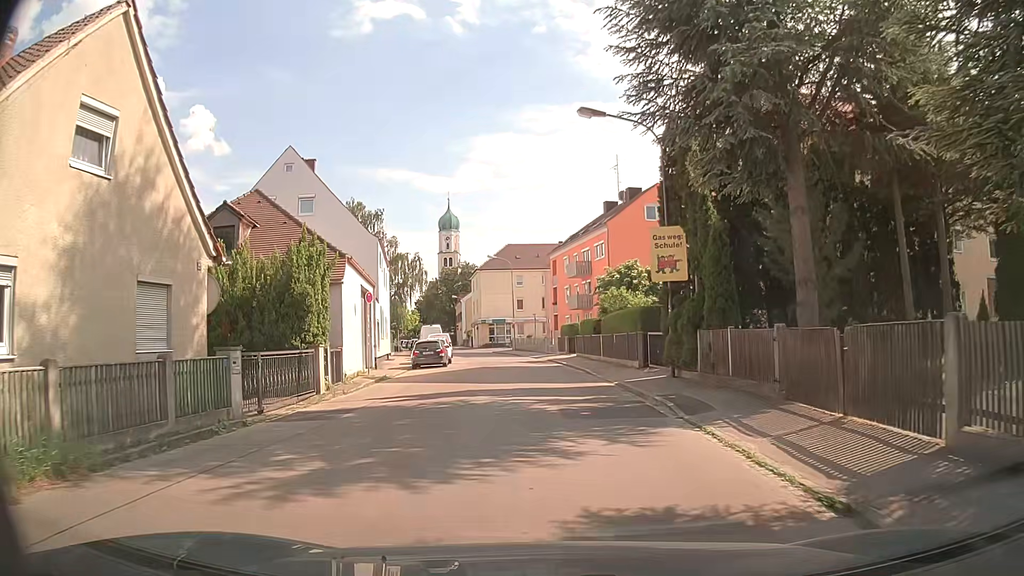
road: tertiary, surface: asphalt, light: Day
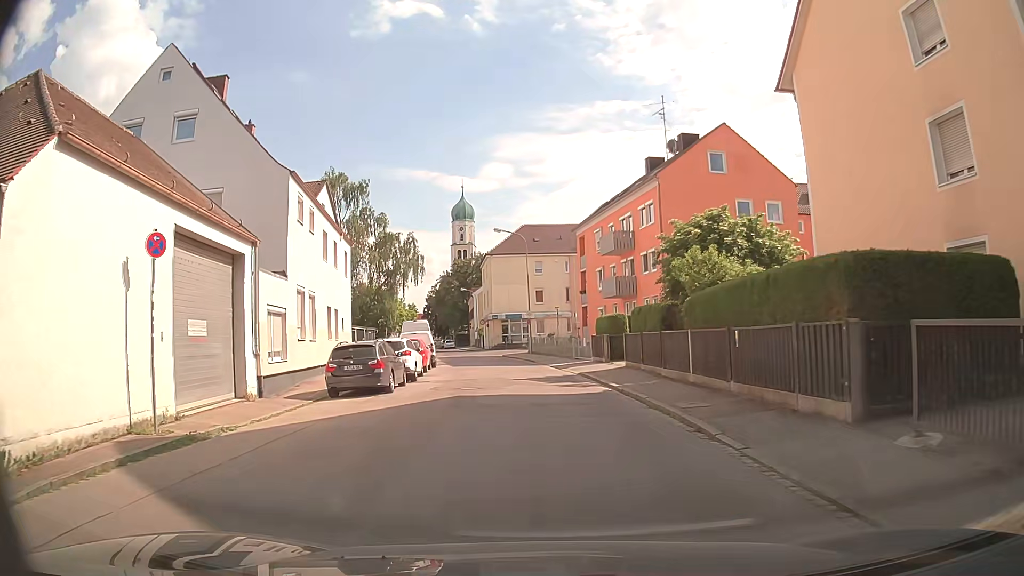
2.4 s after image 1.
(+0.2, +15.8) m; 0°
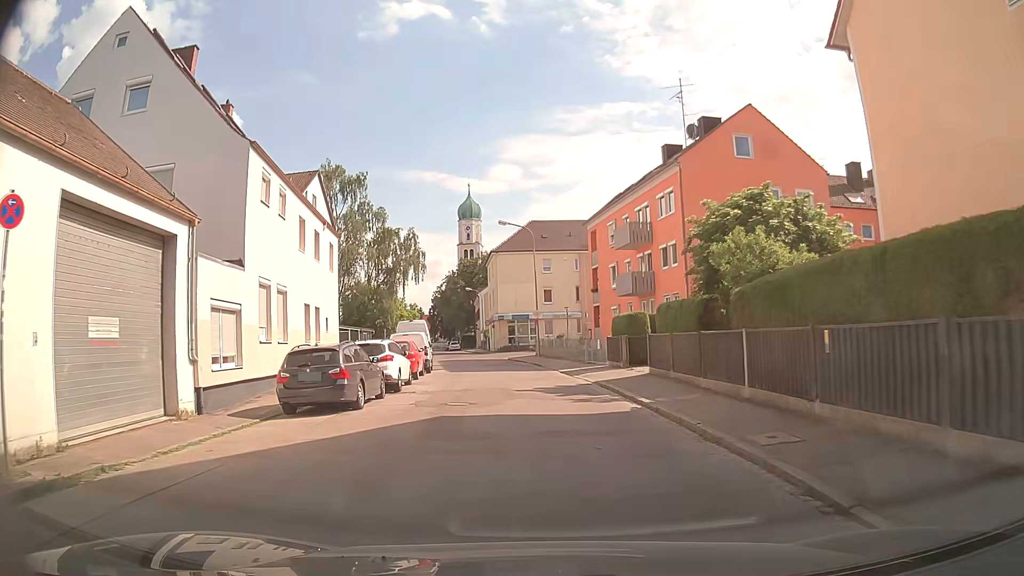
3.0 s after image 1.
(-0.1, +3.8) m; -1°
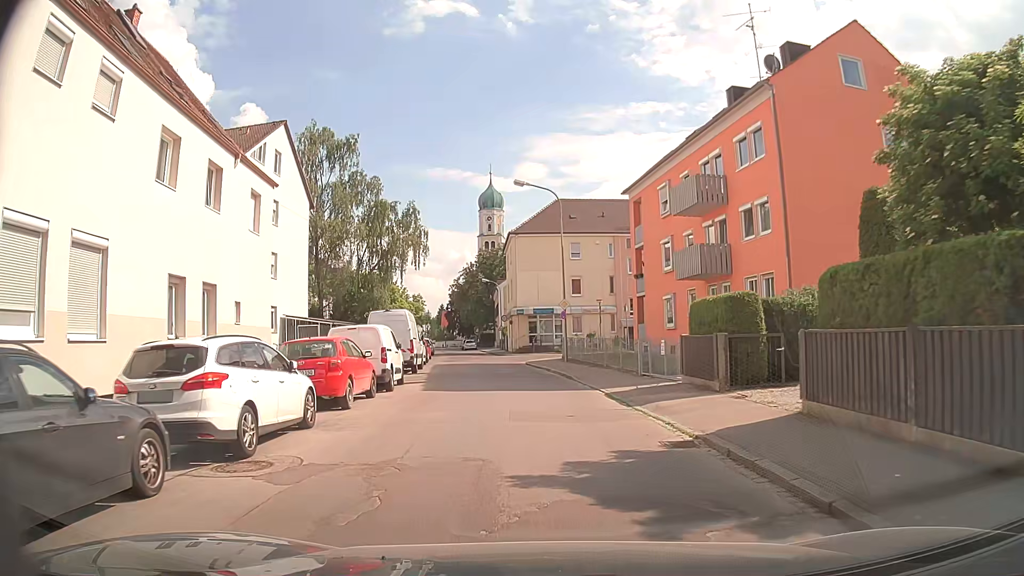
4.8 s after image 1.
(-0.2, +11.3) m; -2°
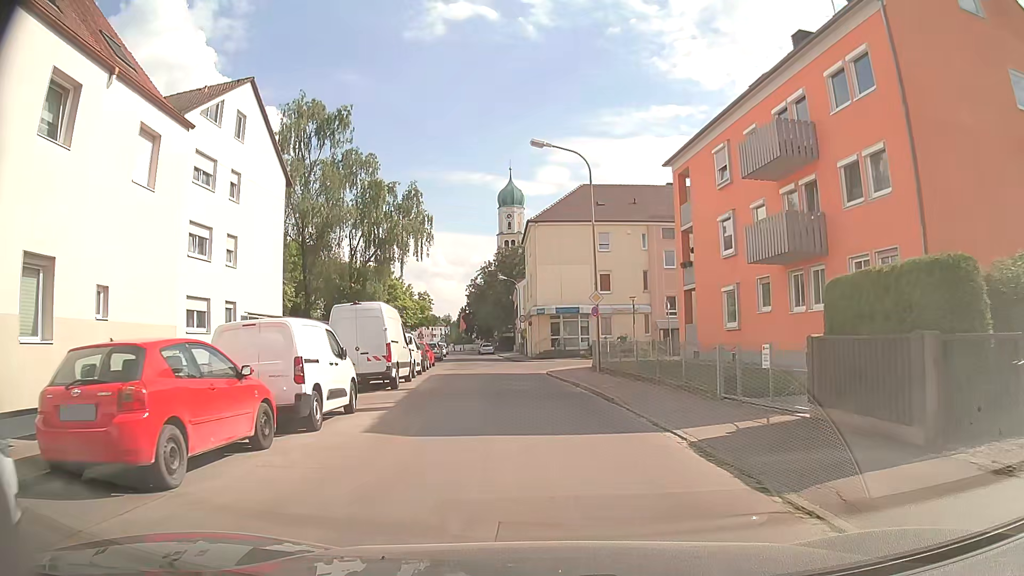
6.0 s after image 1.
(-0.2, +7.6) m; -2°
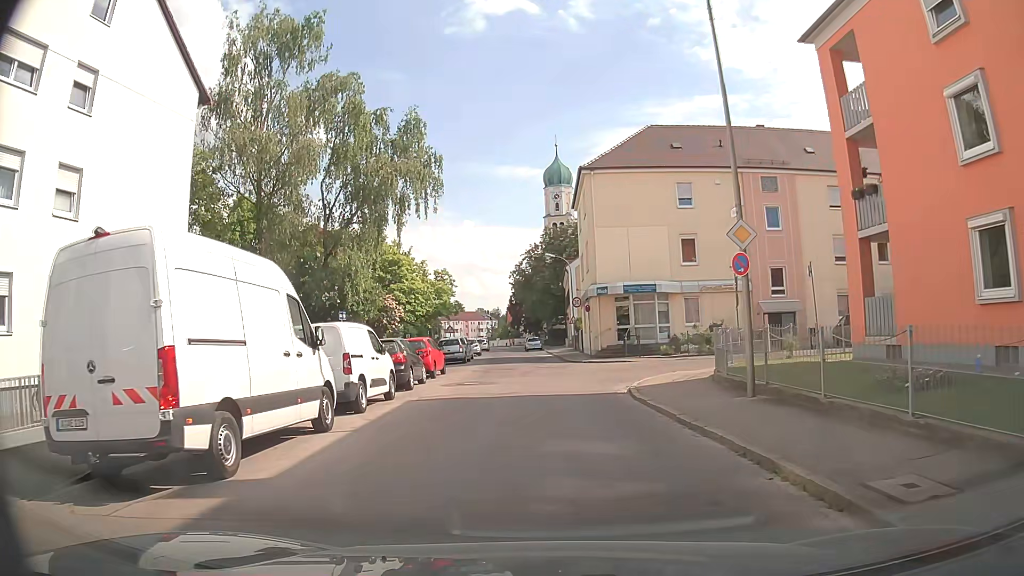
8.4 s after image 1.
(-0.6, +14.2) m; -5°
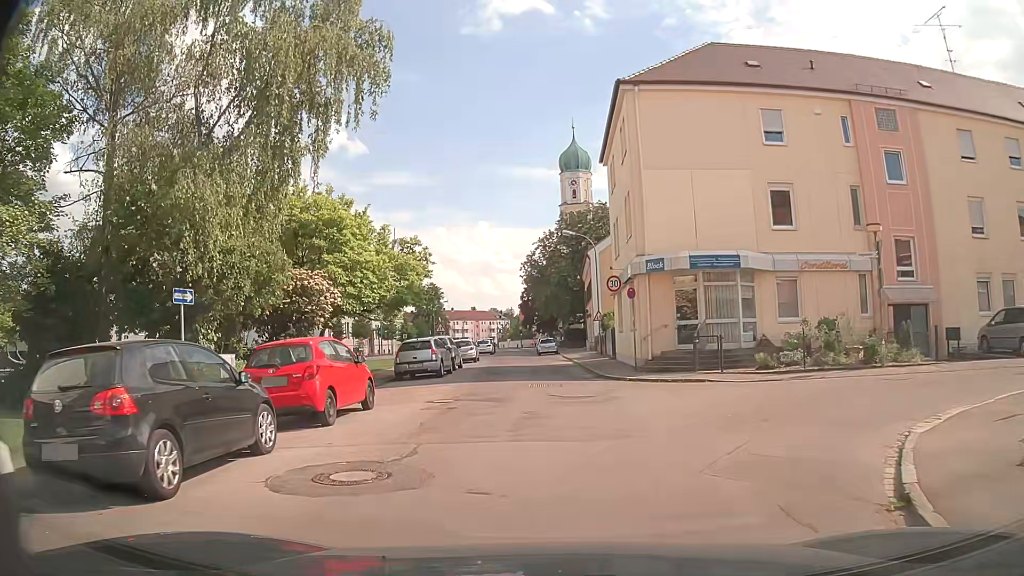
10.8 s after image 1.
(-0.1, +13.3) m; -1°
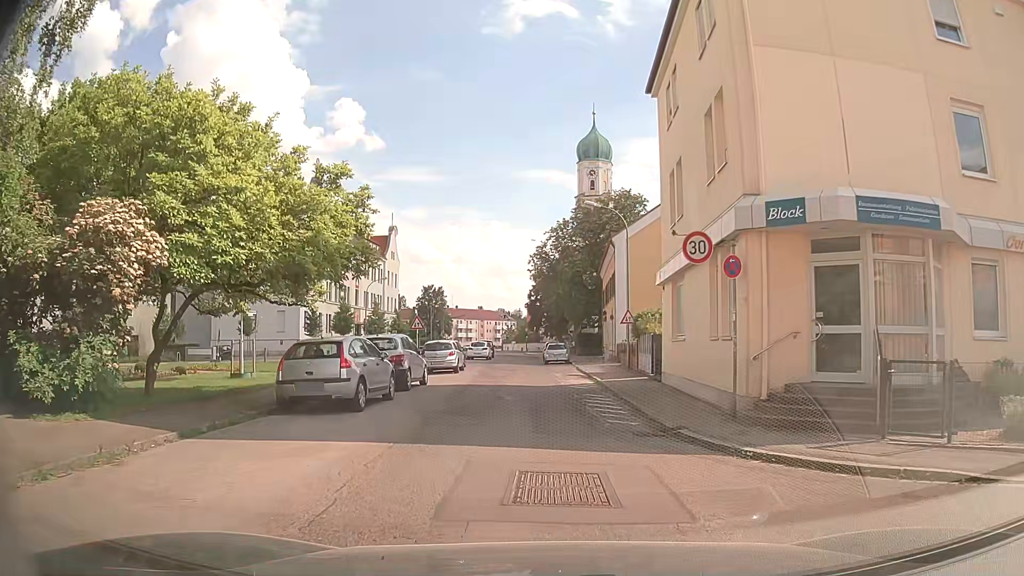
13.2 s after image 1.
(-0.1, +11.6) m; 0°
